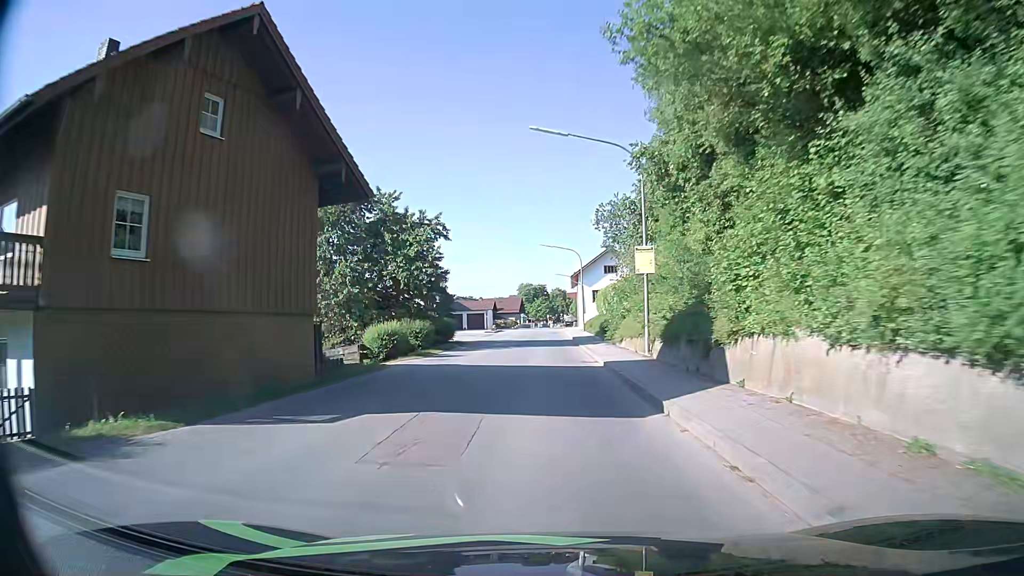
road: secondary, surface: asphalt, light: Day
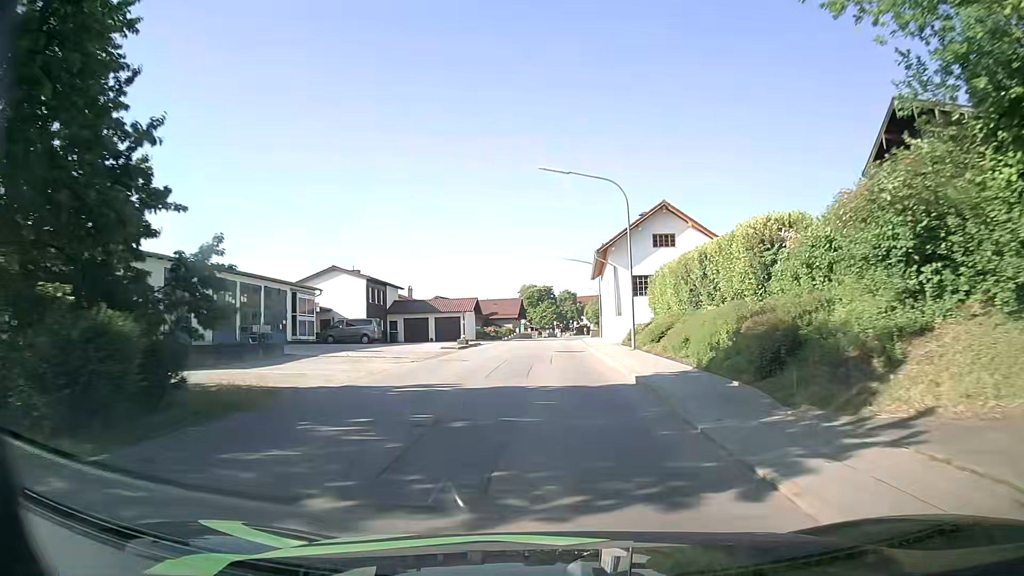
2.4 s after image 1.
(-0.1, +31.1) m; -1°
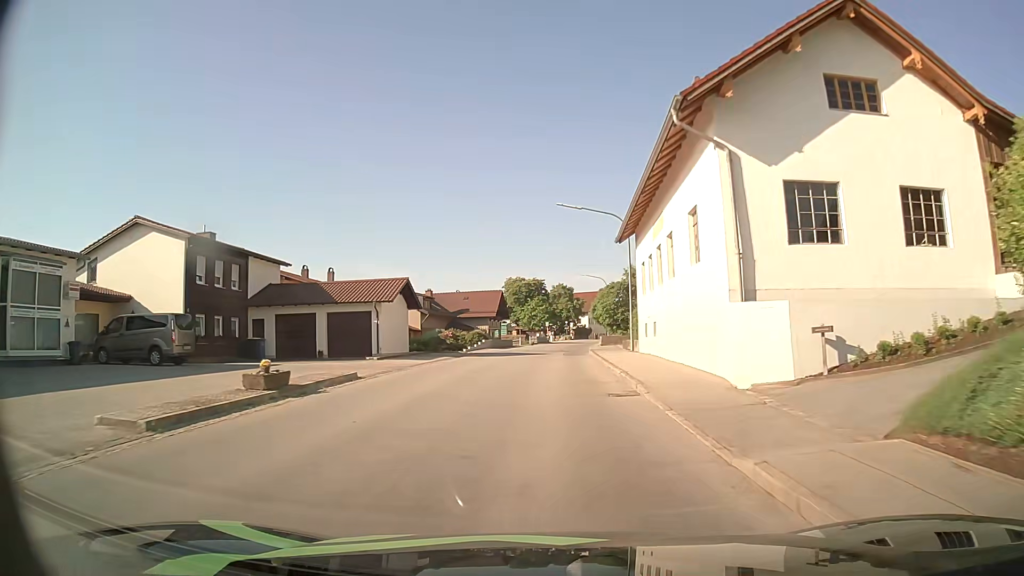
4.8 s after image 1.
(+0.5, +29.3) m; +1°
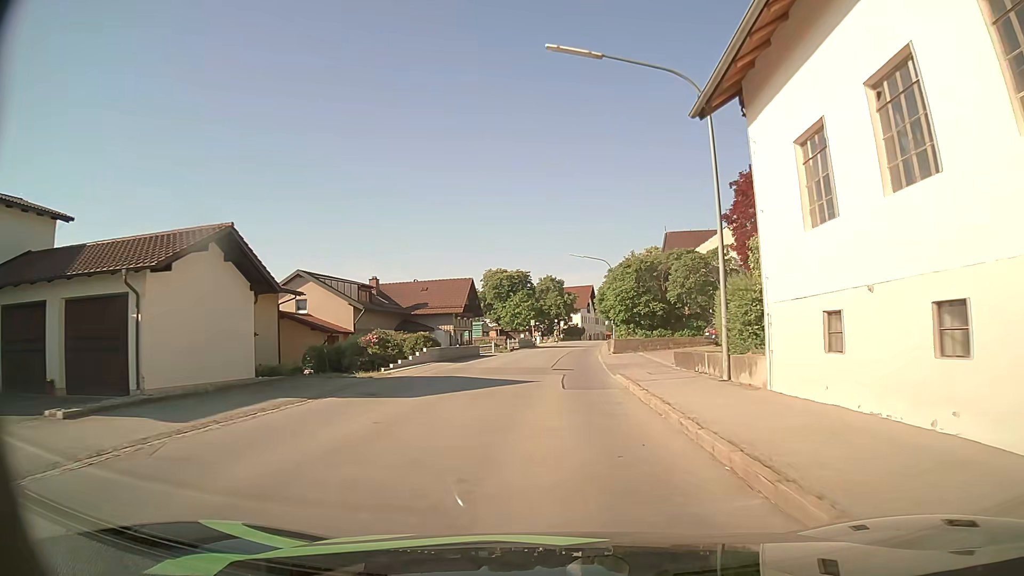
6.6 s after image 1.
(+0.2, +20.2) m; +1°
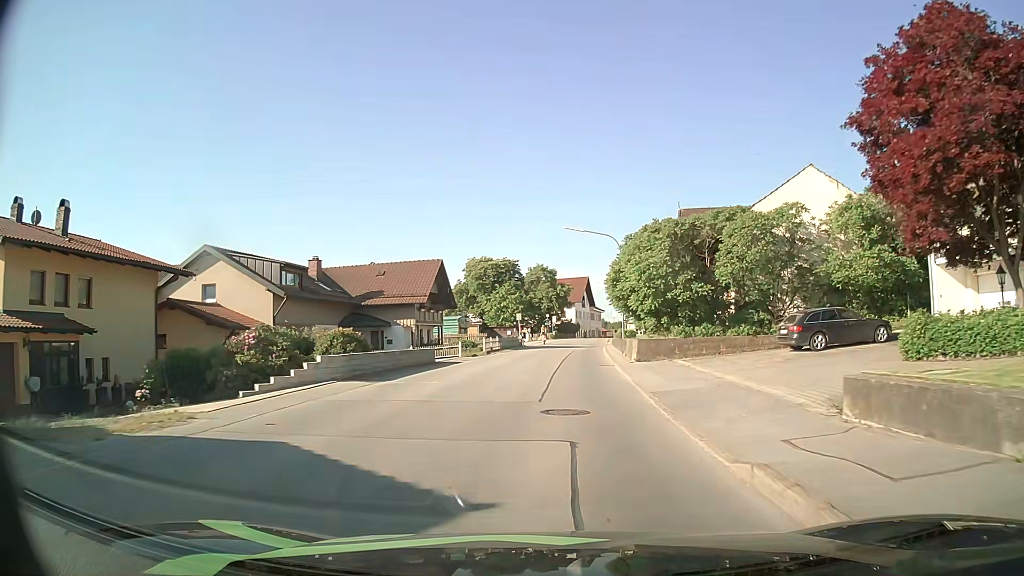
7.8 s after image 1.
(+0.1, +13.5) m; +1°
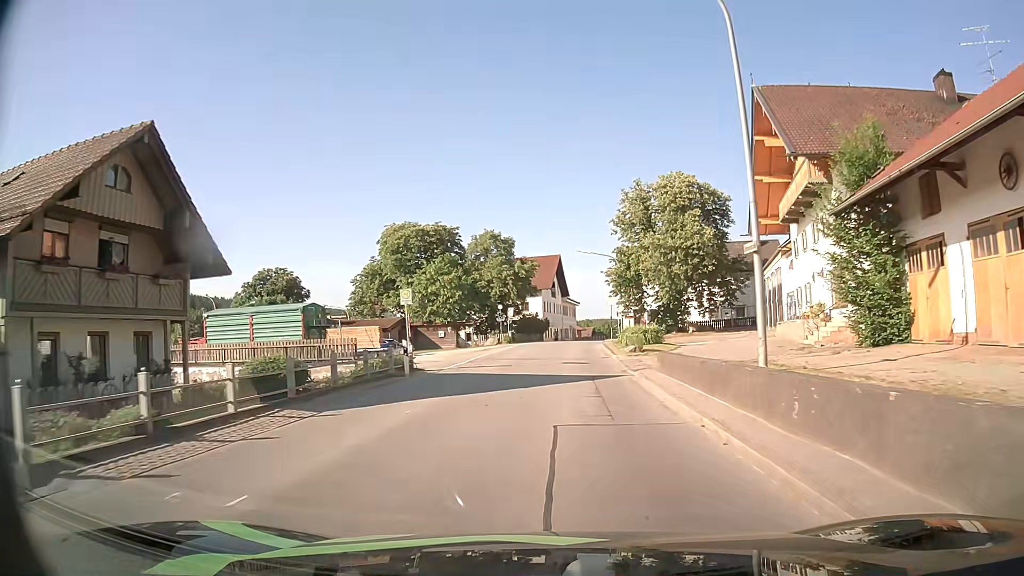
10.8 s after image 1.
(+0.9, +35.0) m; +3°
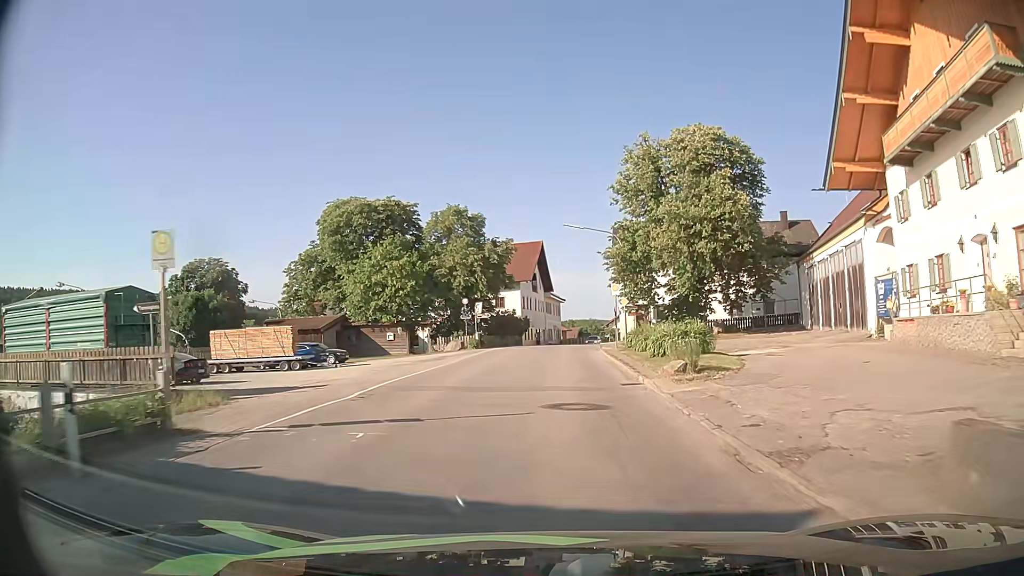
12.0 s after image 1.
(+0.2, +14.5) m; +1°
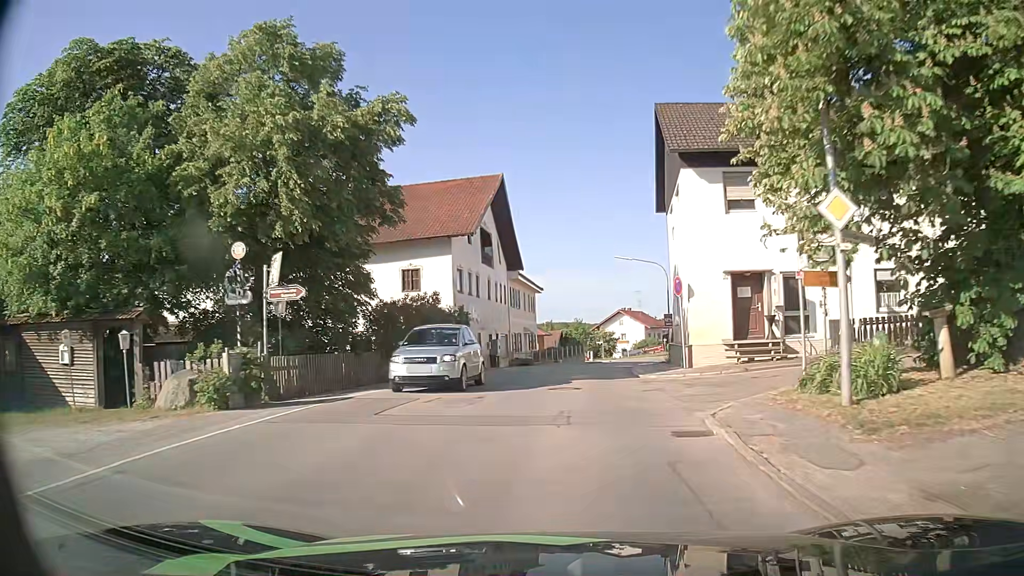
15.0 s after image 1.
(+0.8, +34.3) m; +2°
(0, +10) (0, +20) (+1, +30) (+3, +40) (+4, +50) (+7, +59) (+9, +69) (+12, +79) (+15, +88) (+20, +97) m
